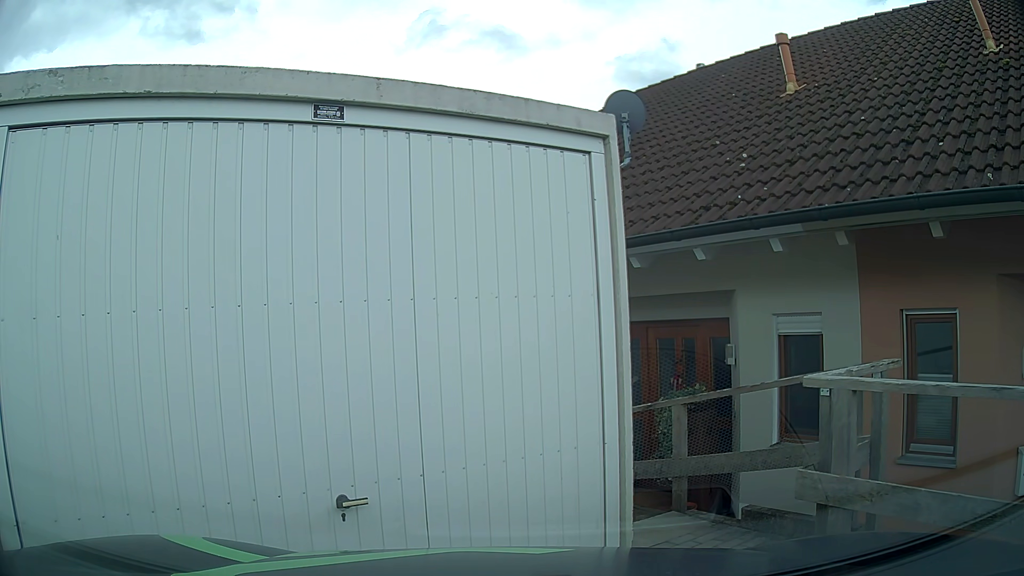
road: residential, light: Day
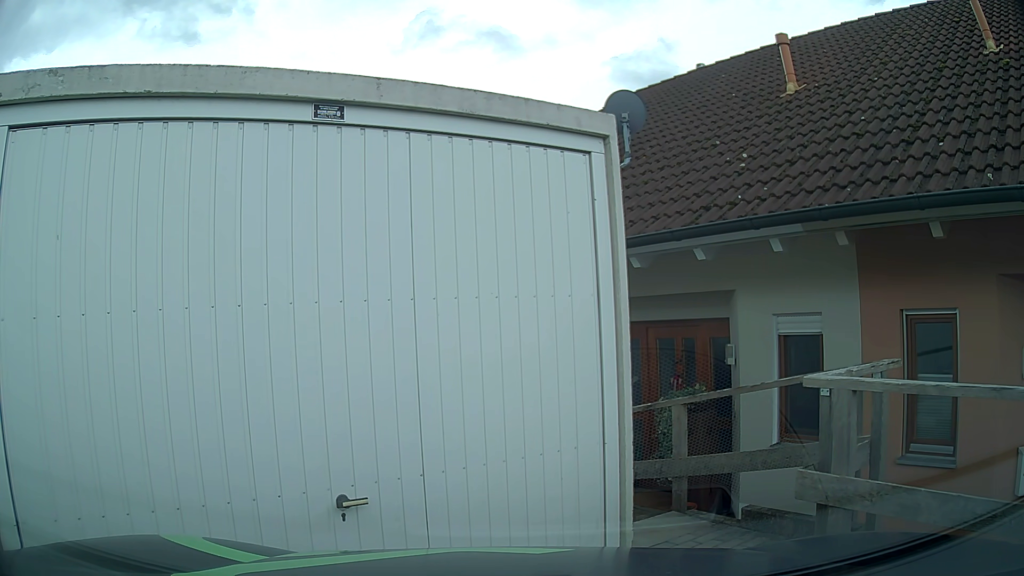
(0.0, 0.0) m; 0°
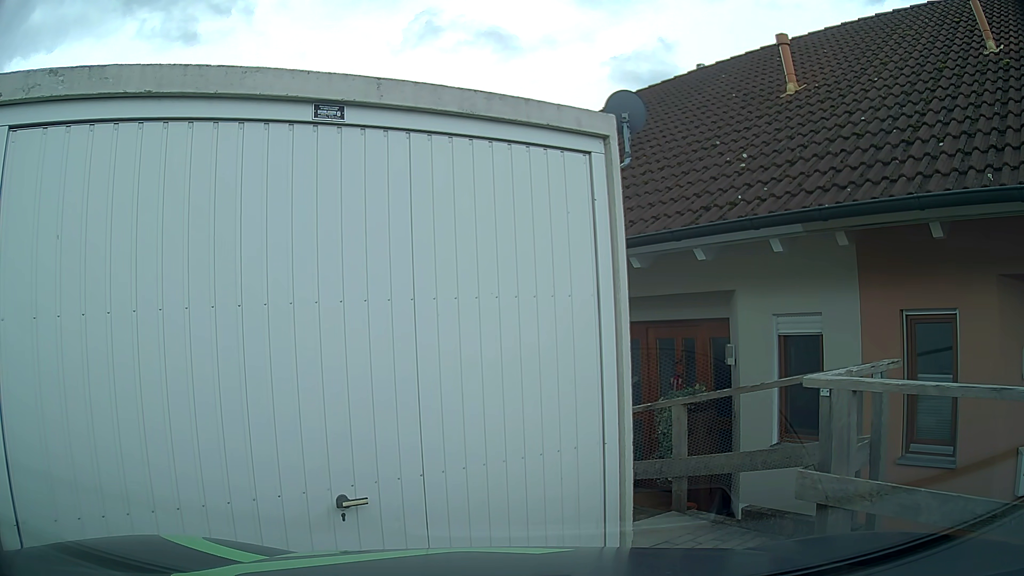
(0.0, 0.0) m; 0°
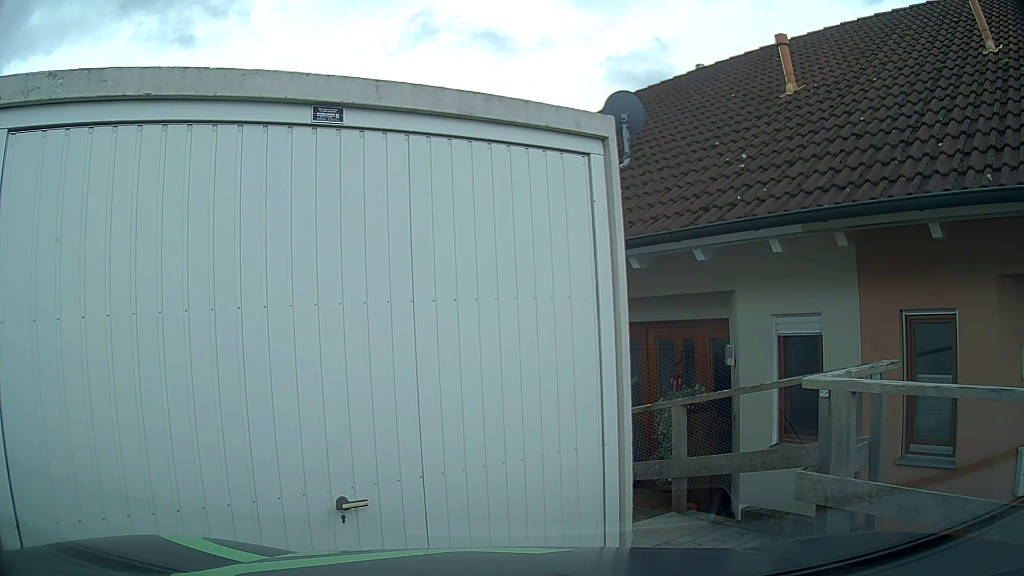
(0.0, 0.0) m; 0°
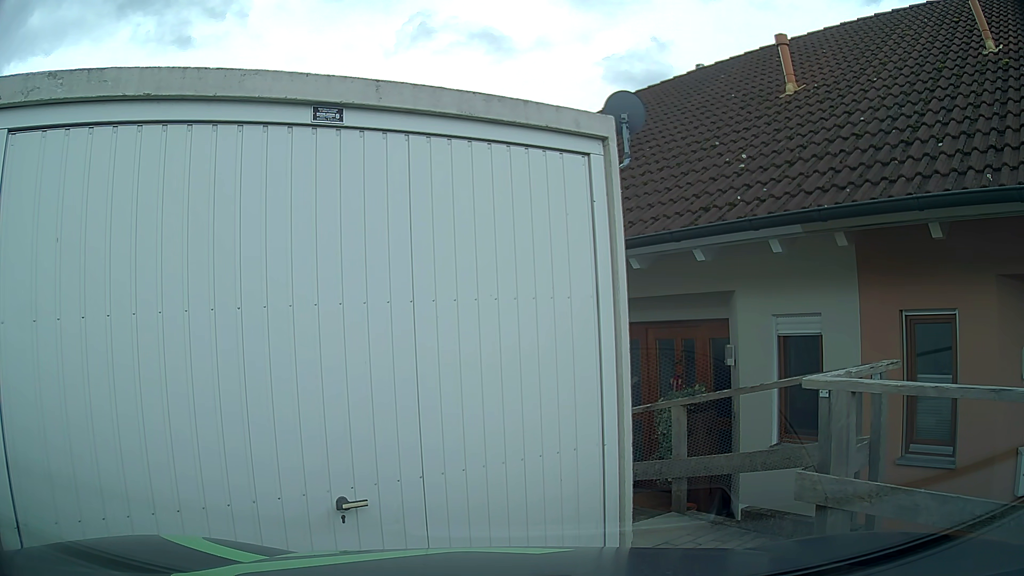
(0.0, 0.0) m; 0°
